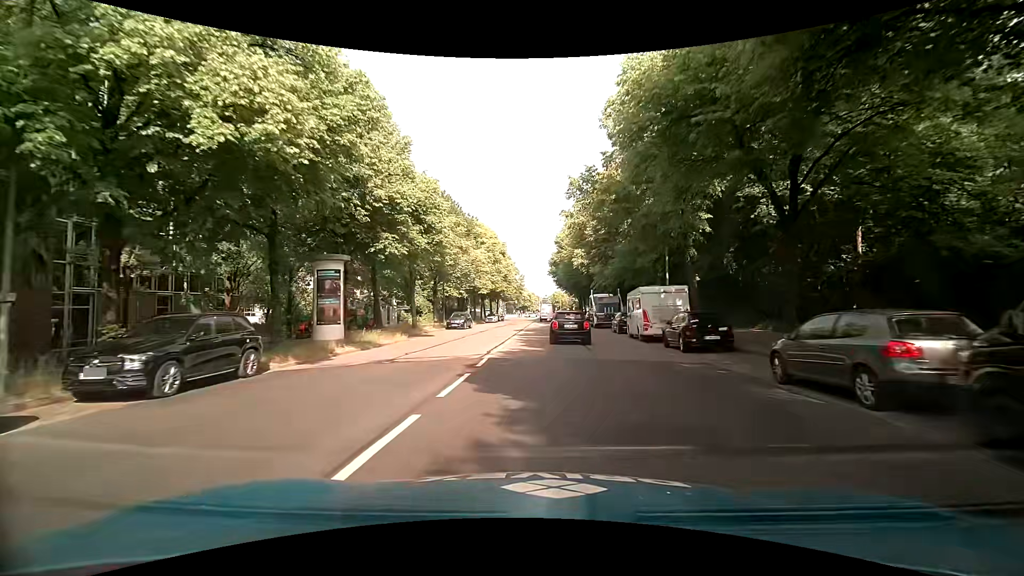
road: tertiary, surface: asphalt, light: Day
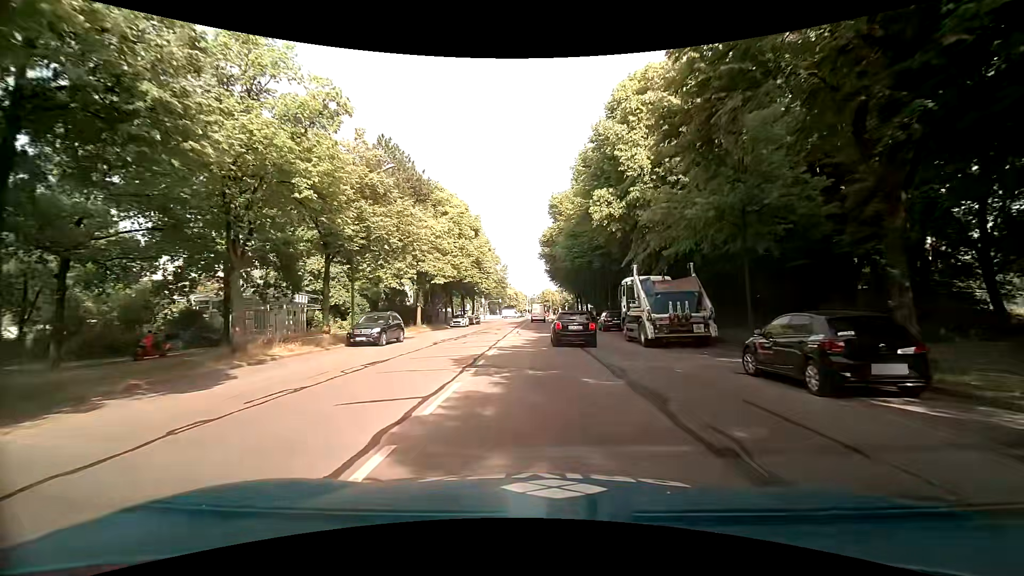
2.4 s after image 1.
(+0.5, +23.9) m; +1°
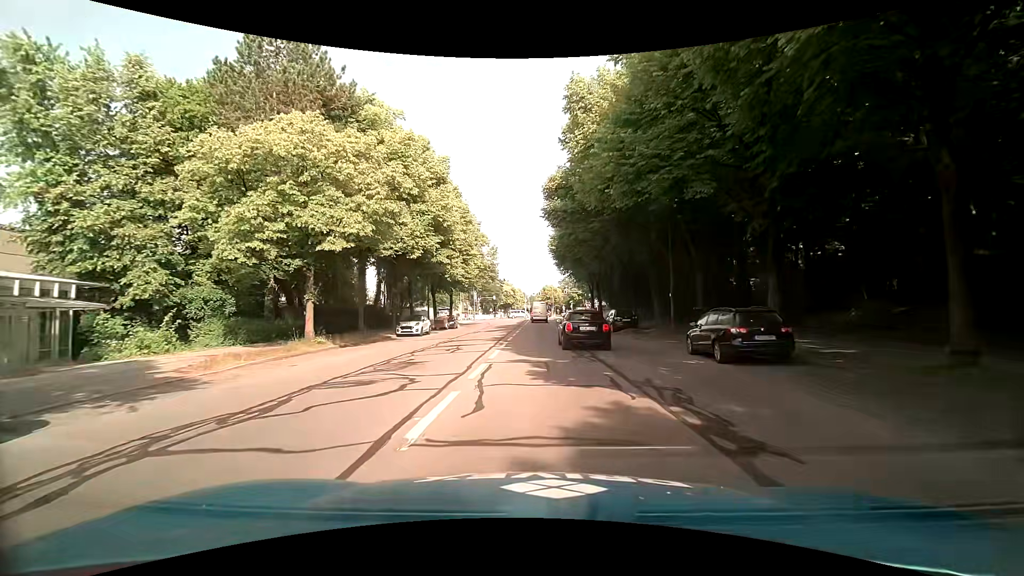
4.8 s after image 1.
(+0.3, +22.9) m; +1°
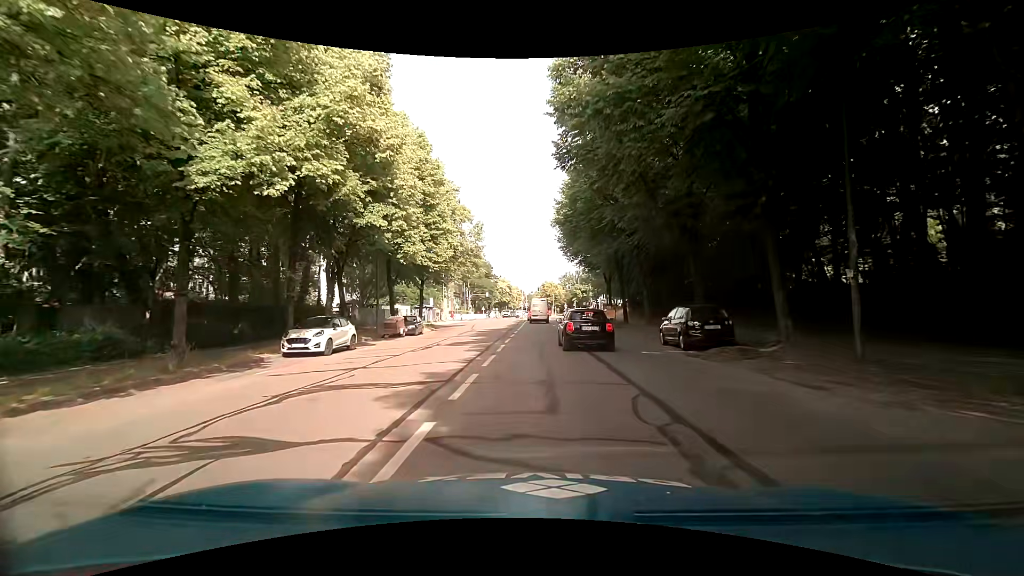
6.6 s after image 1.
(0.0, +16.0) m; 0°
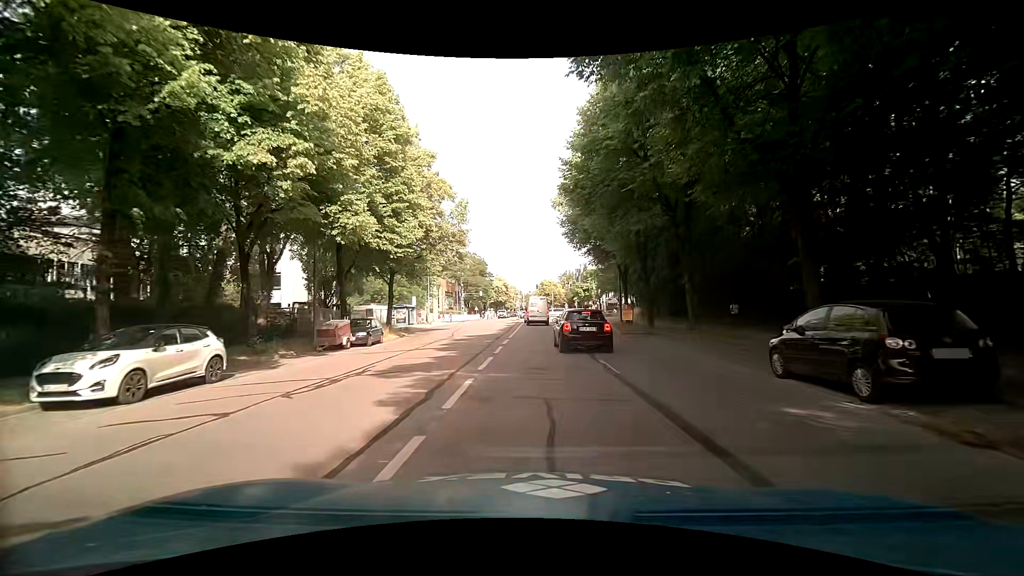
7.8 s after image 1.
(0.0, +9.5) m; 0°
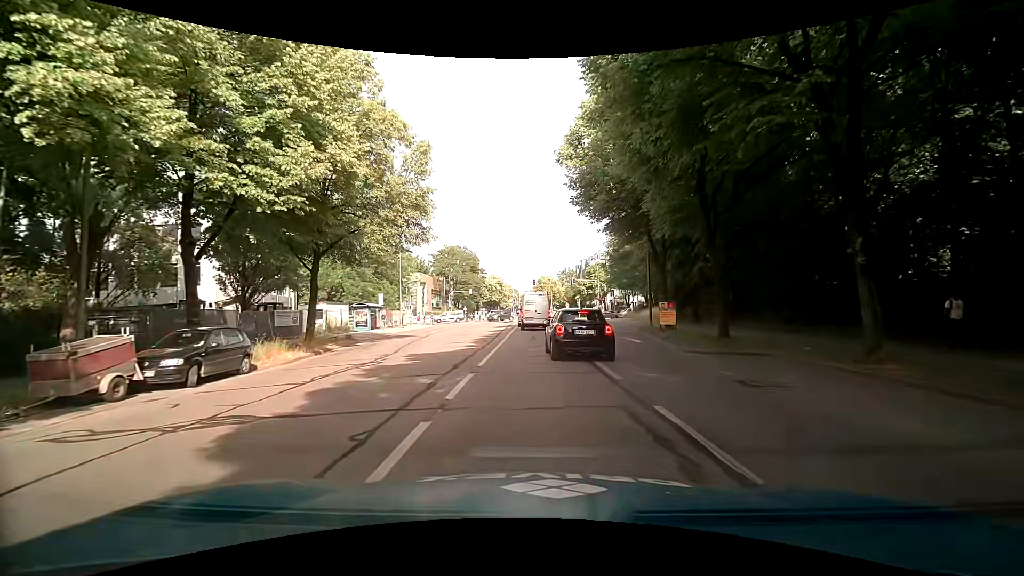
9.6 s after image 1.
(+0.1, +12.7) m; +2°
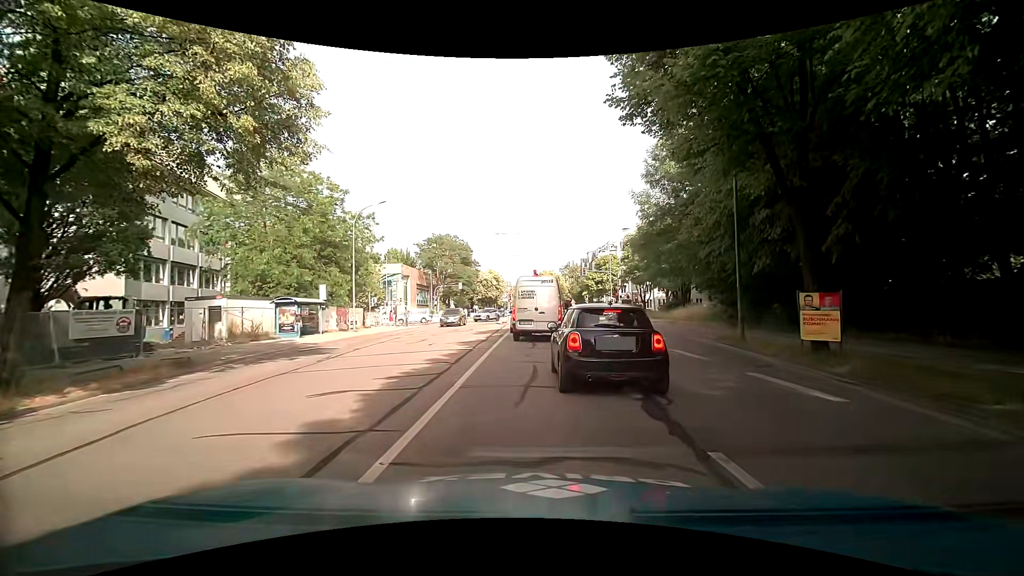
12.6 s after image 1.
(-0.4, +14.0) m; -1°
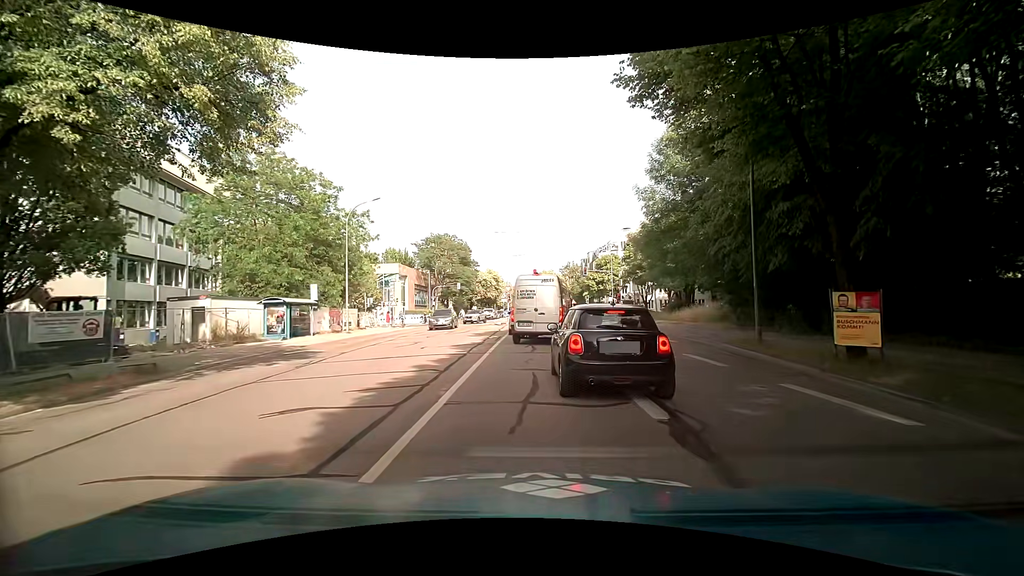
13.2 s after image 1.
(0.0, +1.4) m; 0°
